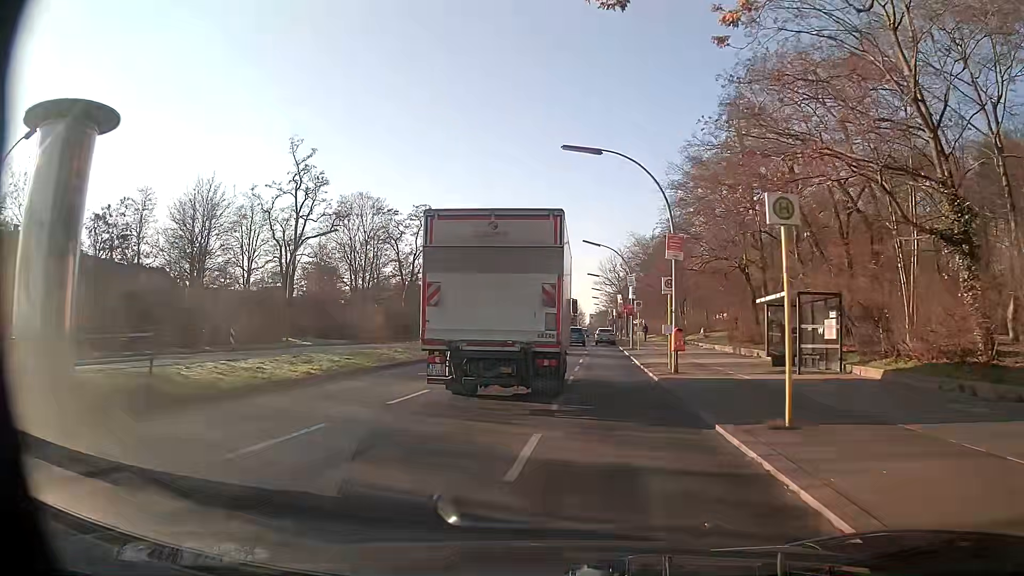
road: secondary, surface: asphalt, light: Day
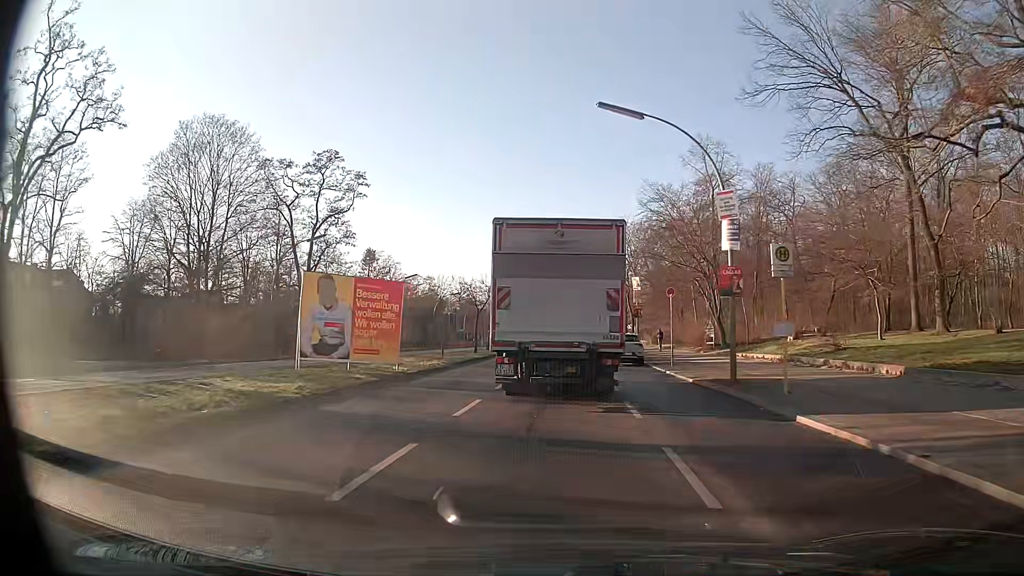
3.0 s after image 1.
(+0.1, +31.4) m; +2°
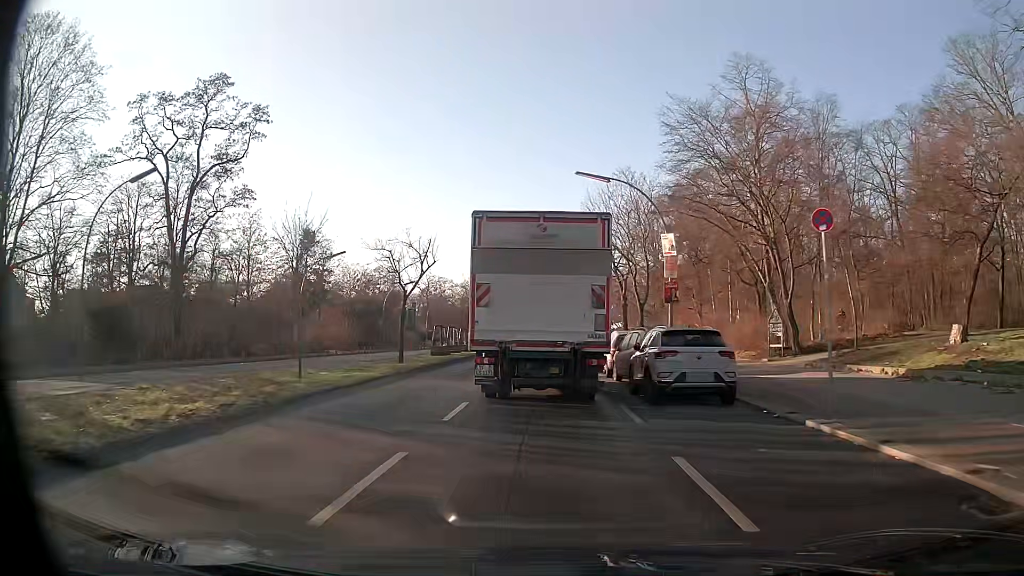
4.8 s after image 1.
(+0.4, +18.7) m; +2°
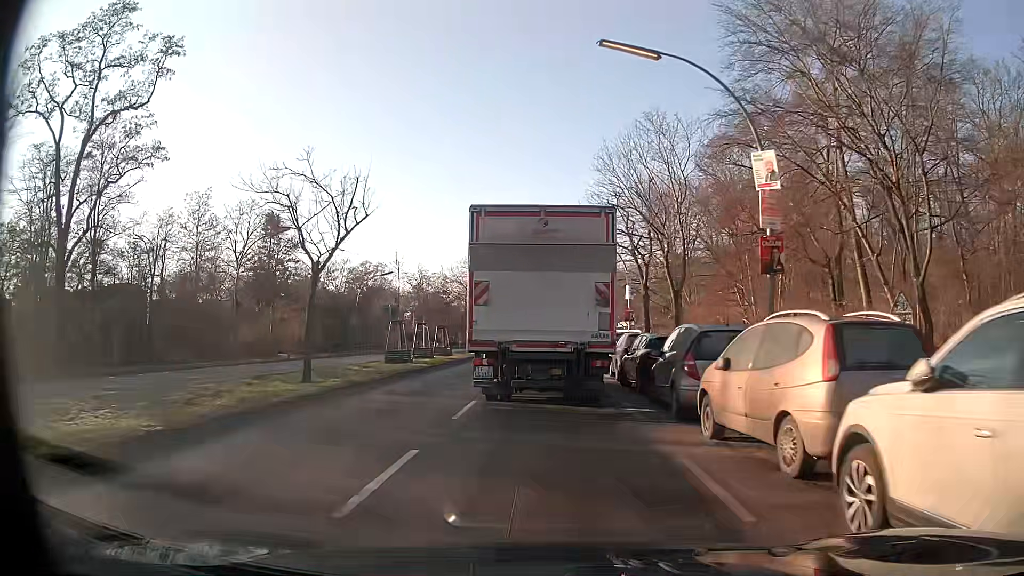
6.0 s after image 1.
(0.0, +12.0) m; 0°
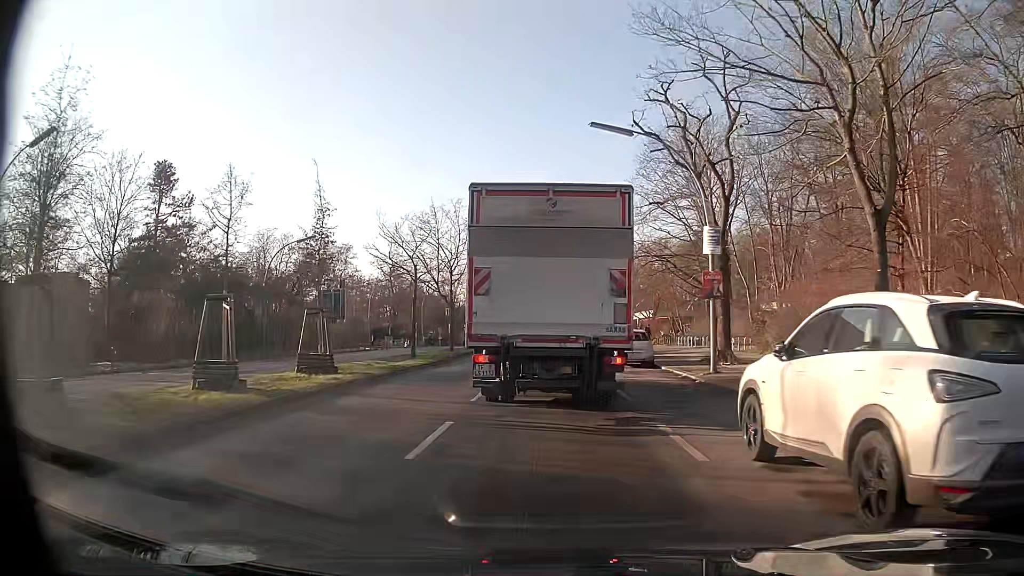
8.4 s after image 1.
(0.0, +21.9) m; -1°
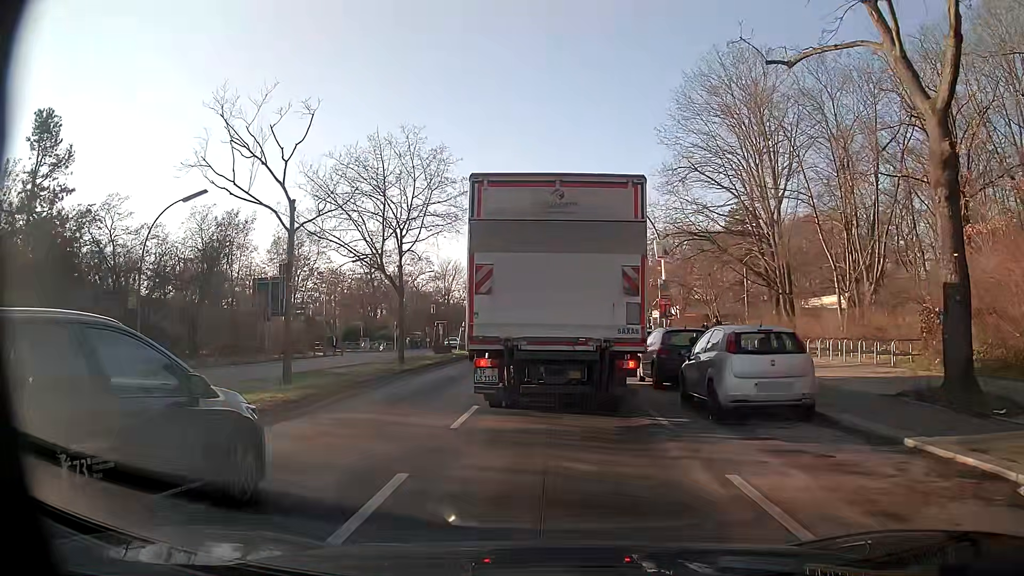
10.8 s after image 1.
(+0.2, +15.5) m; +1°
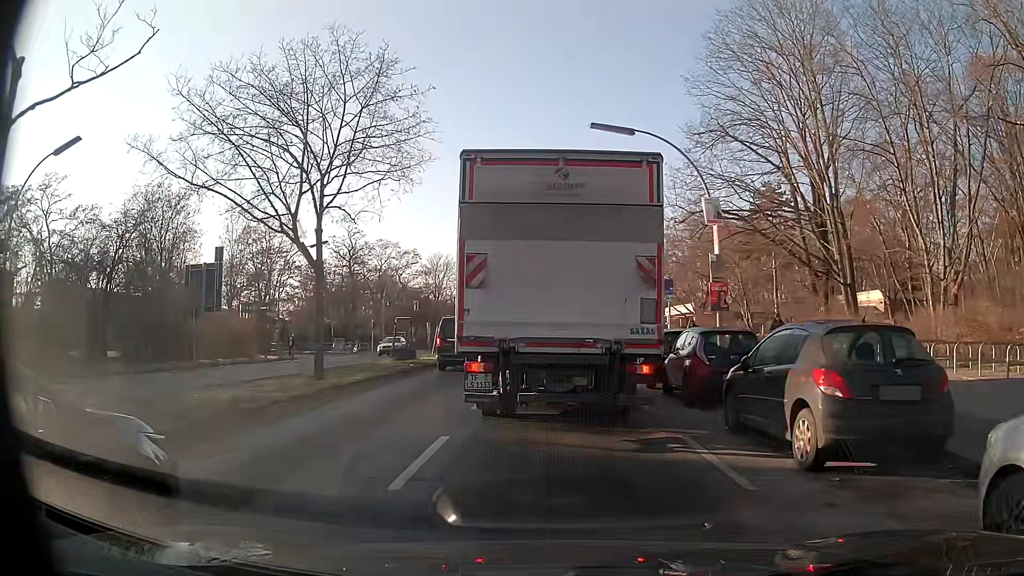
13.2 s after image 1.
(-0.1, +9.5) m; +2°
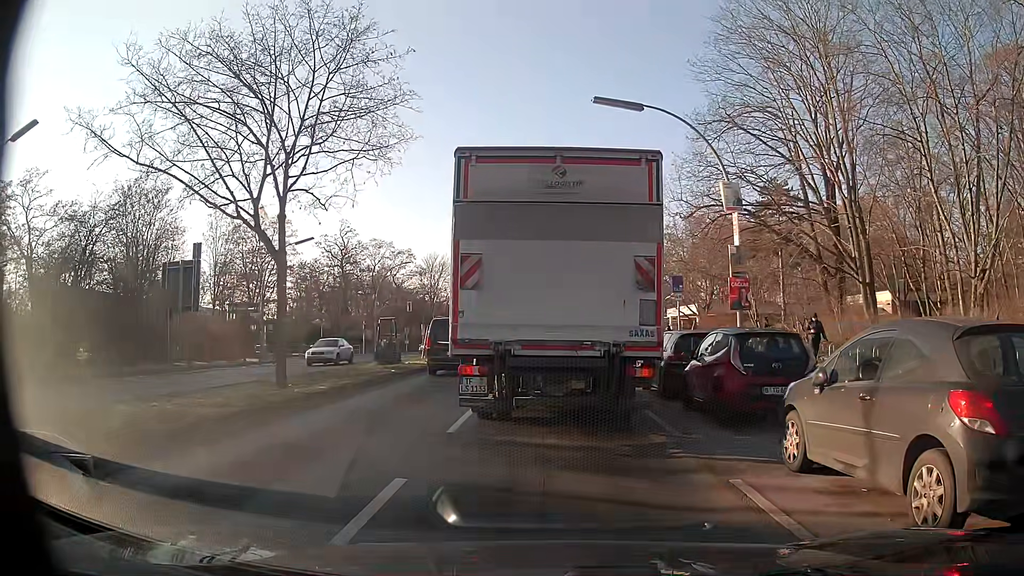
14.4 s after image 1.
(-0.1, +2.4) m; -1°
